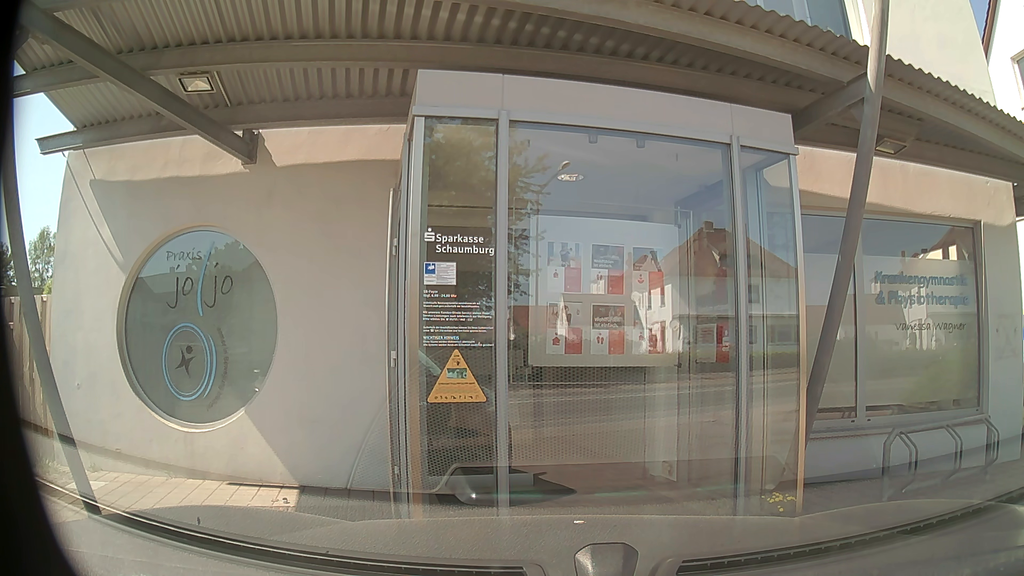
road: secondary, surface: asphalt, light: Day
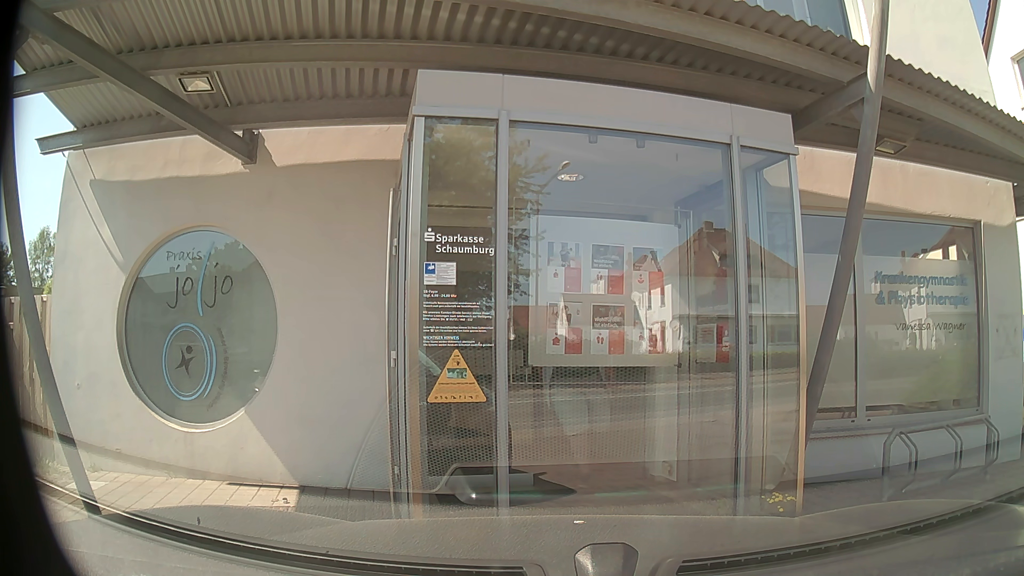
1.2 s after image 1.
(0.0, 0.0) m; 0°
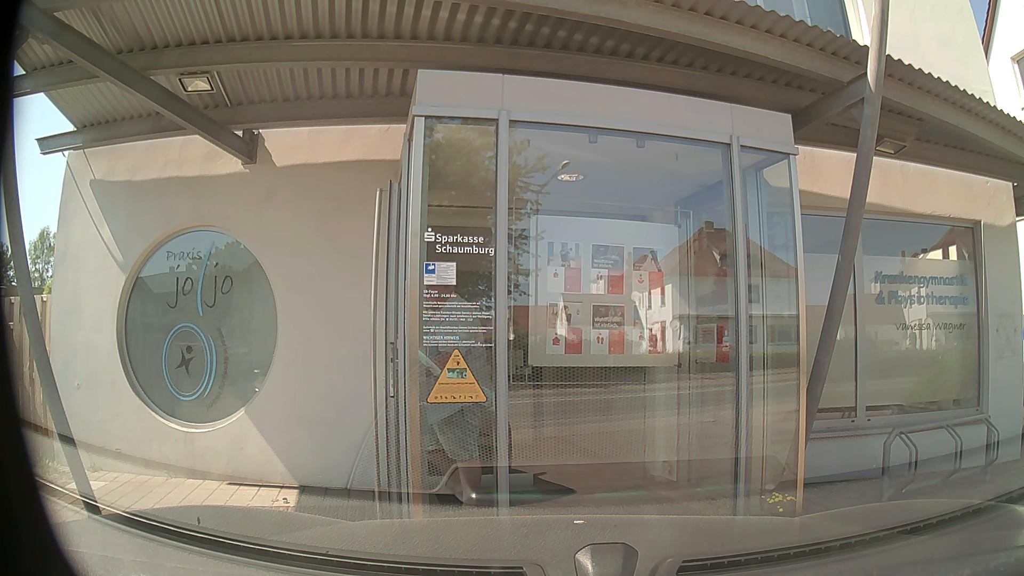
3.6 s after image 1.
(0.0, 0.0) m; 0°
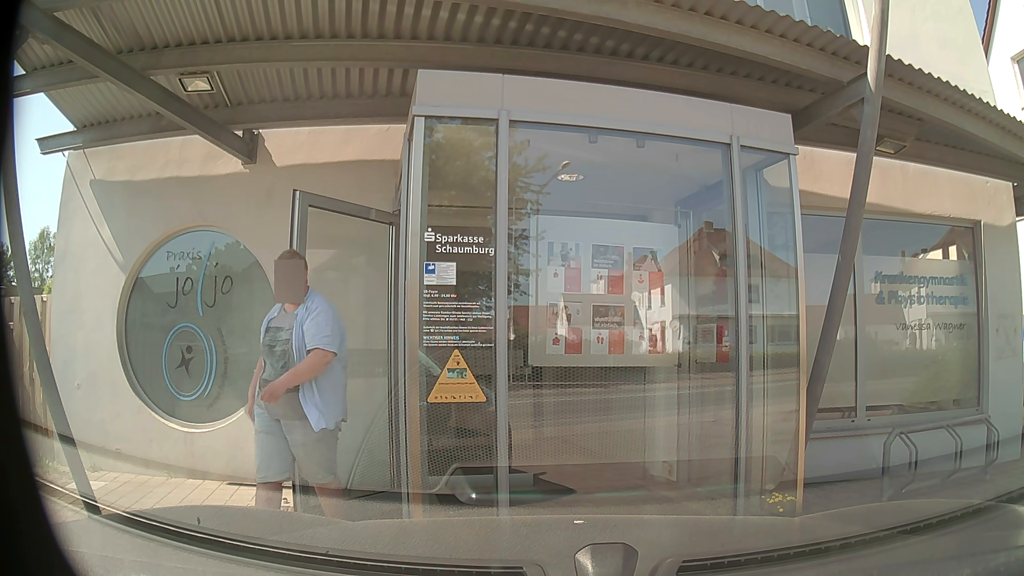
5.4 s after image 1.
(0.0, 0.0) m; 0°
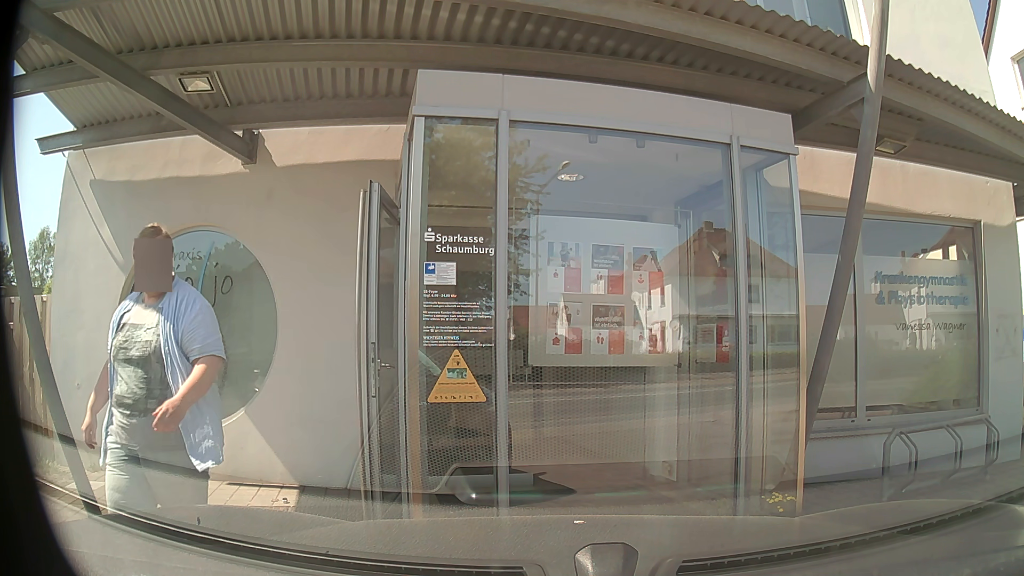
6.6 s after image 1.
(0.0, 0.0) m; 0°
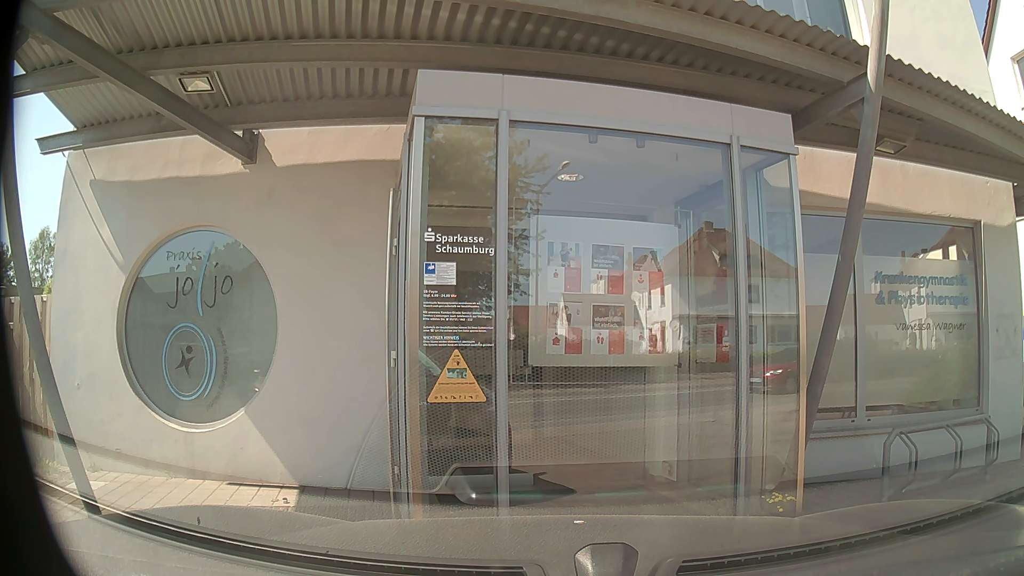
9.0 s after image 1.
(0.0, 0.0) m; 0°
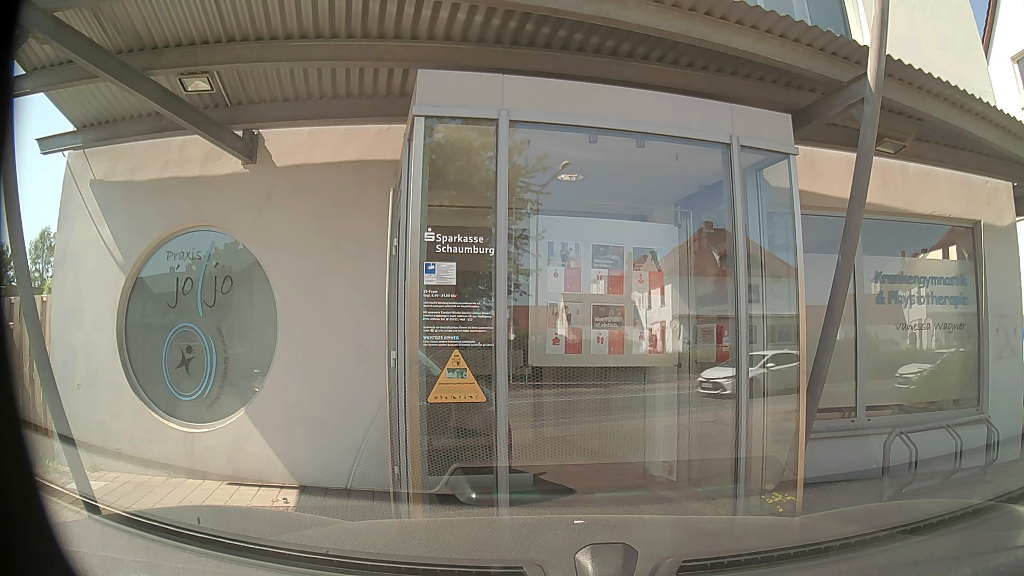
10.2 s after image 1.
(0.0, 0.0) m; 0°
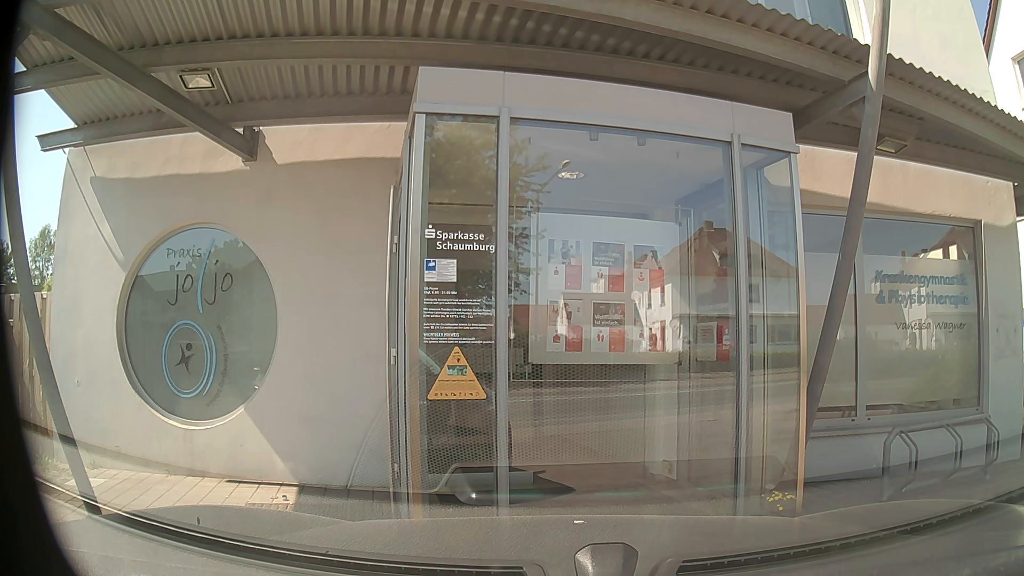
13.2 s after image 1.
(0.0, 0.0) m; 0°
